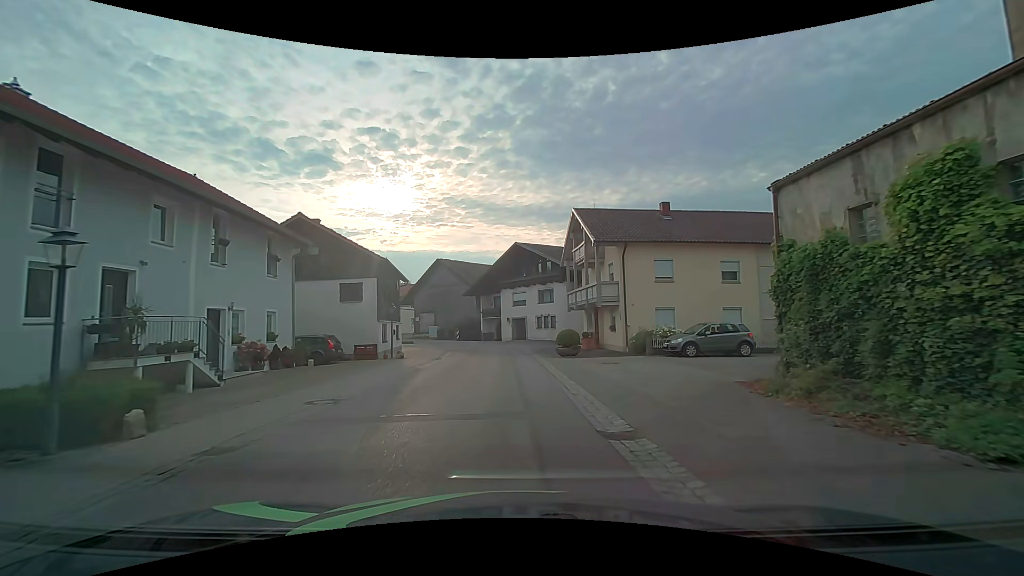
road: tertiary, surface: asphalt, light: Day
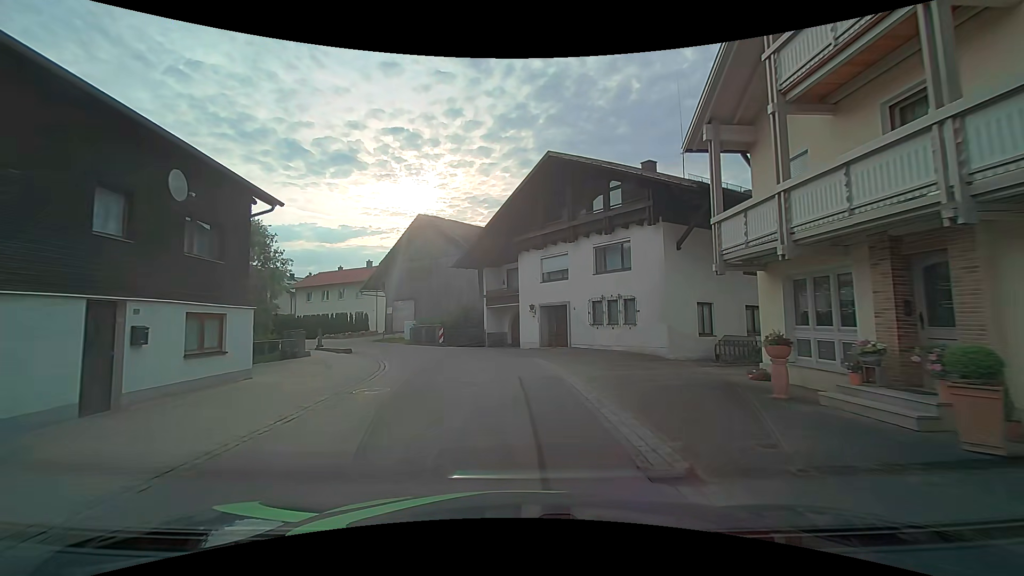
(-0.1, +24.6) m; -1°
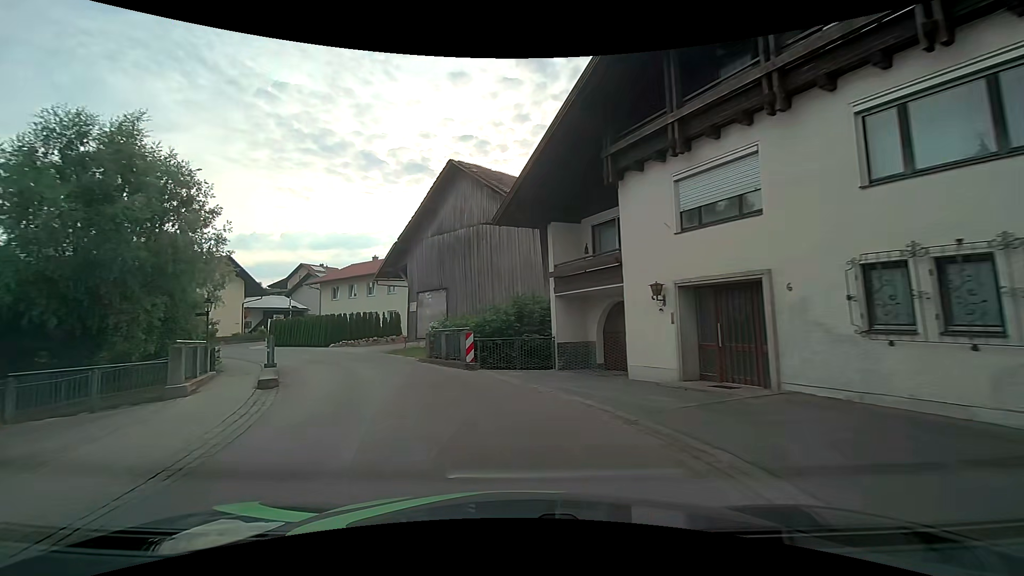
(-0.7, +14.7) m; -8°
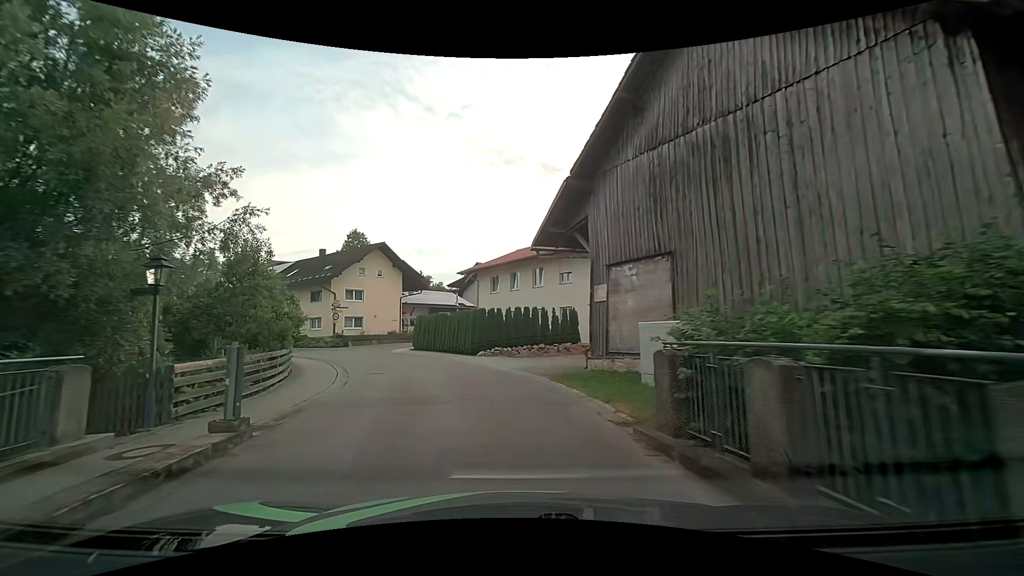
(-2.5, +13.6) m; -20°
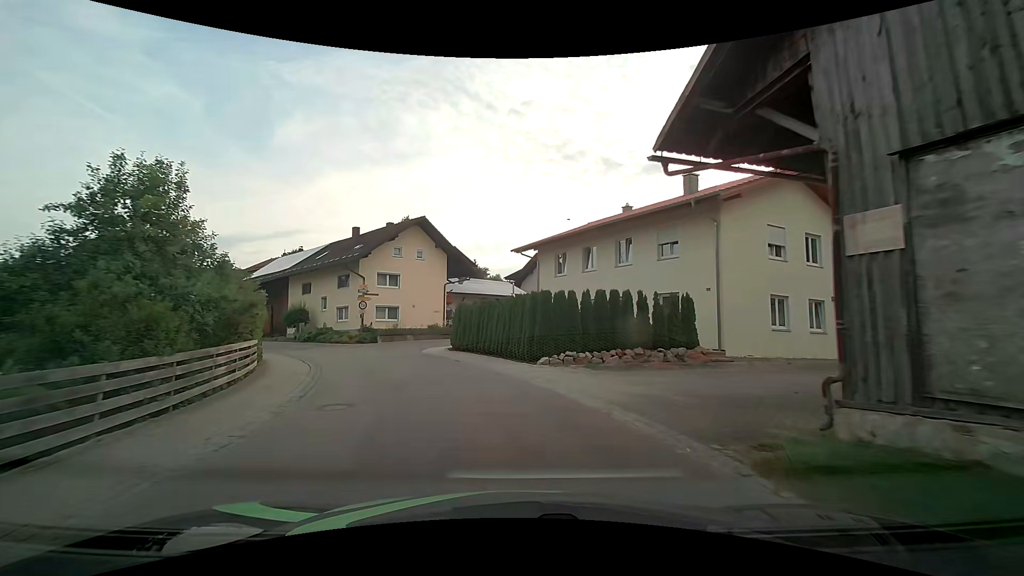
(-0.7, +9.4) m; -7°
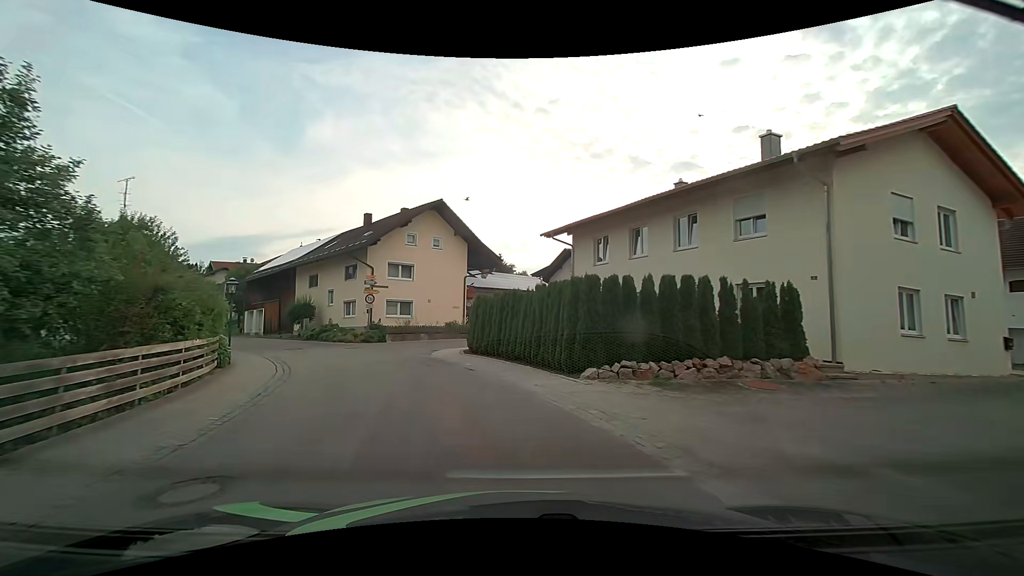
(-0.1, +4.8) m; -3°
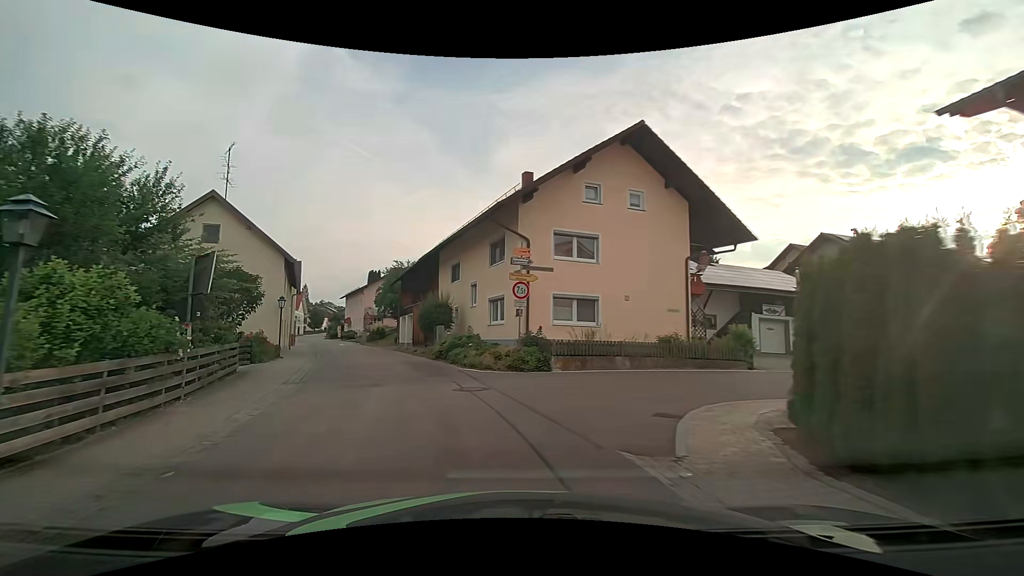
(-2.3, +14.5) m; -20°
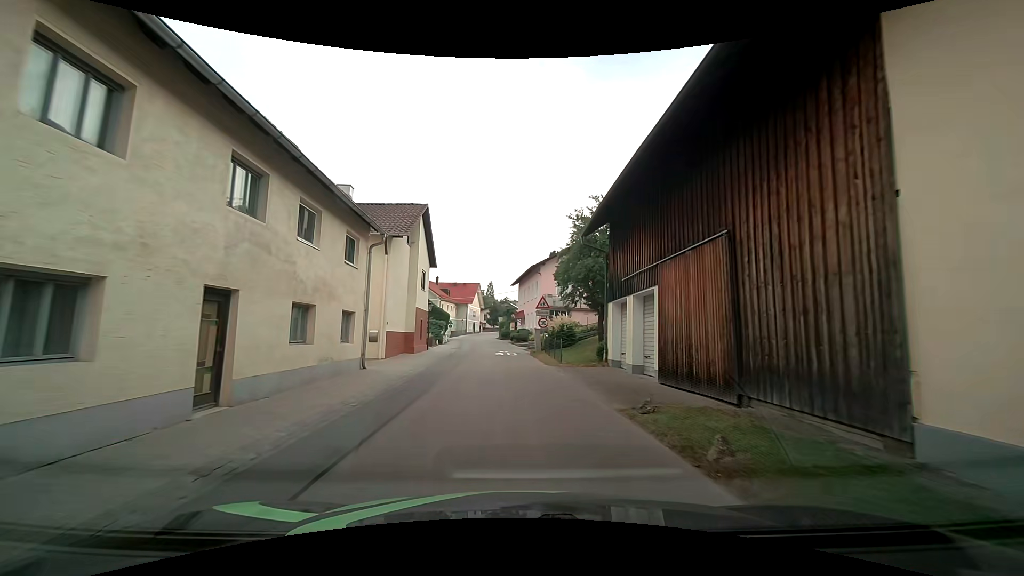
(-6.2, +24.1) m; -21°
(0, +10) (0, +20) (-1, +30) (-2, +40) (-2, +50) (-3, +60) (-4, +70) (-5, +80) (-5, +90) (-5, +100) m
